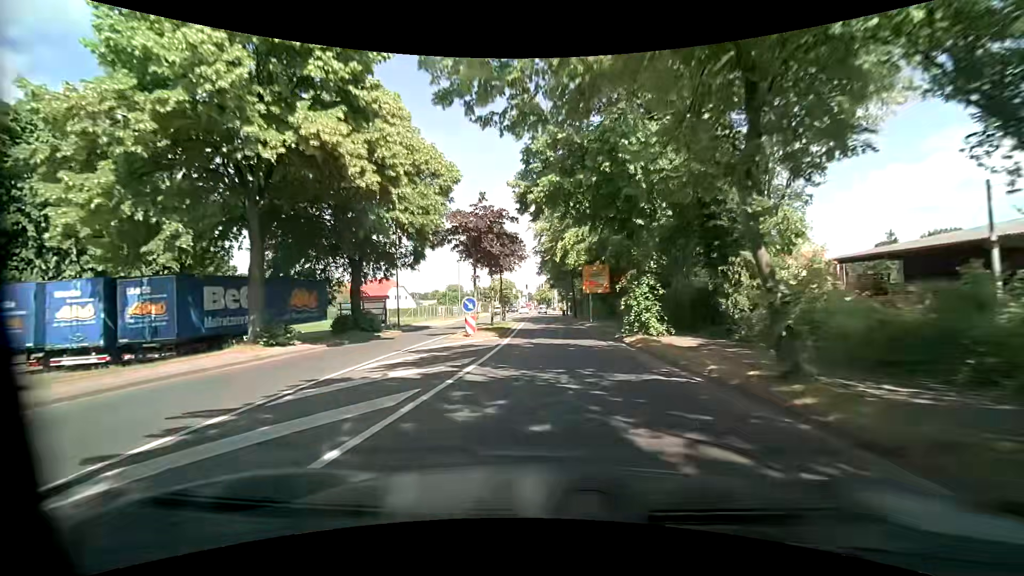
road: tertiary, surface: asphalt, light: Day
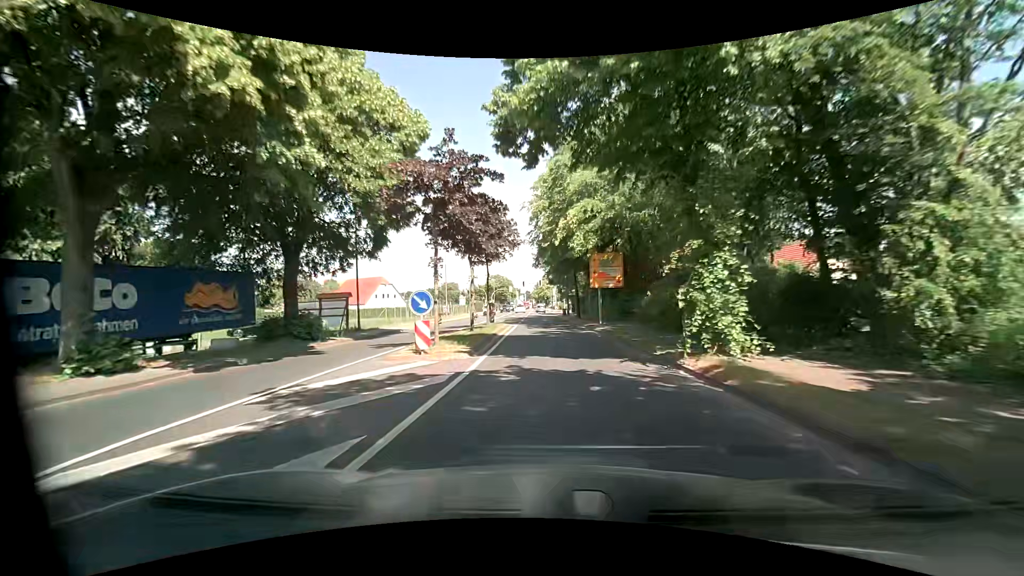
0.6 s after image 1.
(0.0, +8.0) m; 0°
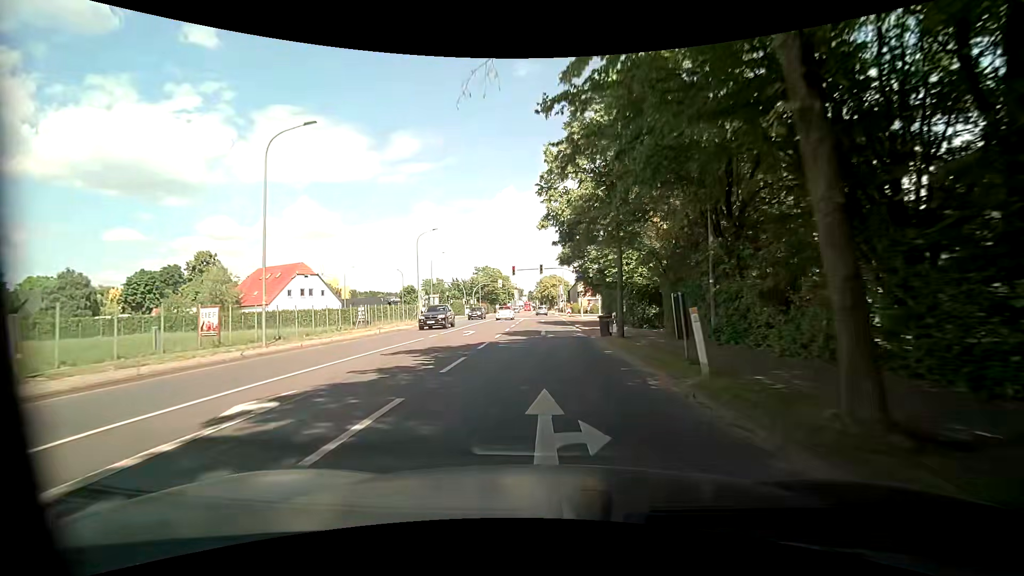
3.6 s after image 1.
(+0.1, +40.3) m; -1°
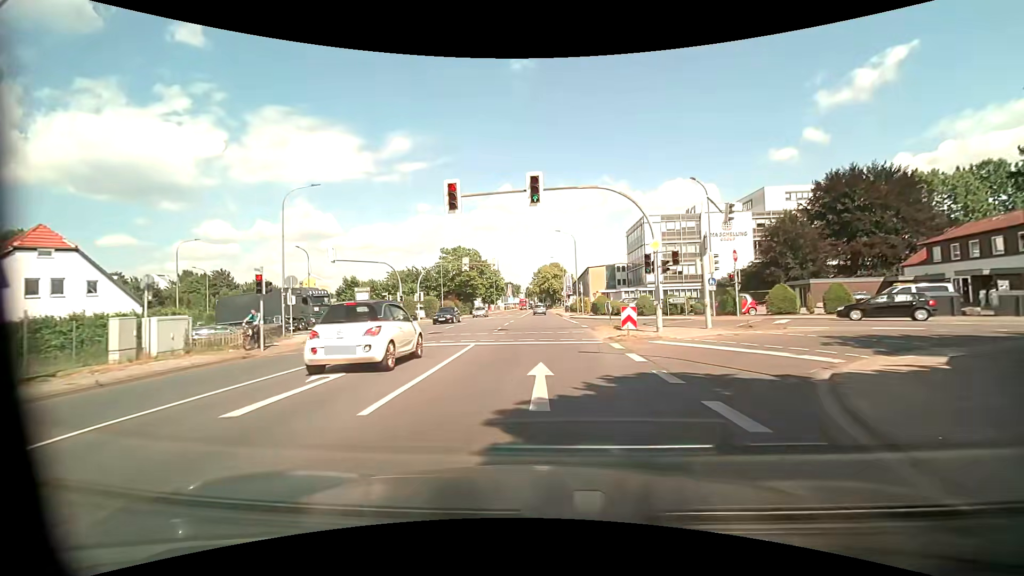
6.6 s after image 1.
(+0.1, +40.3) m; +1°
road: unclassified
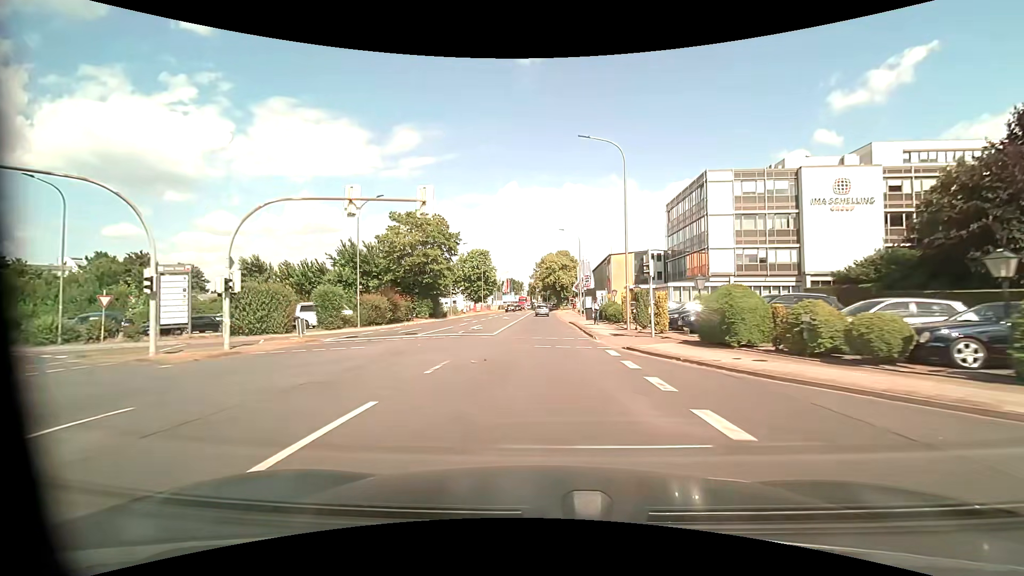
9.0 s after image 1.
(-0.1, +32.2) m; 0°
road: tertiary
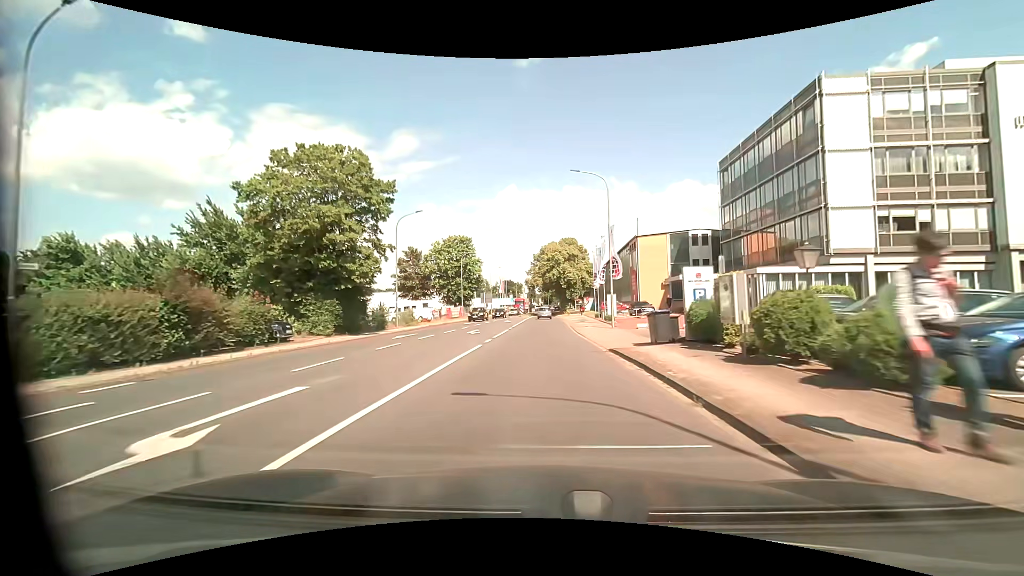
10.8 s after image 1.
(-0.1, +24.3) m; 0°
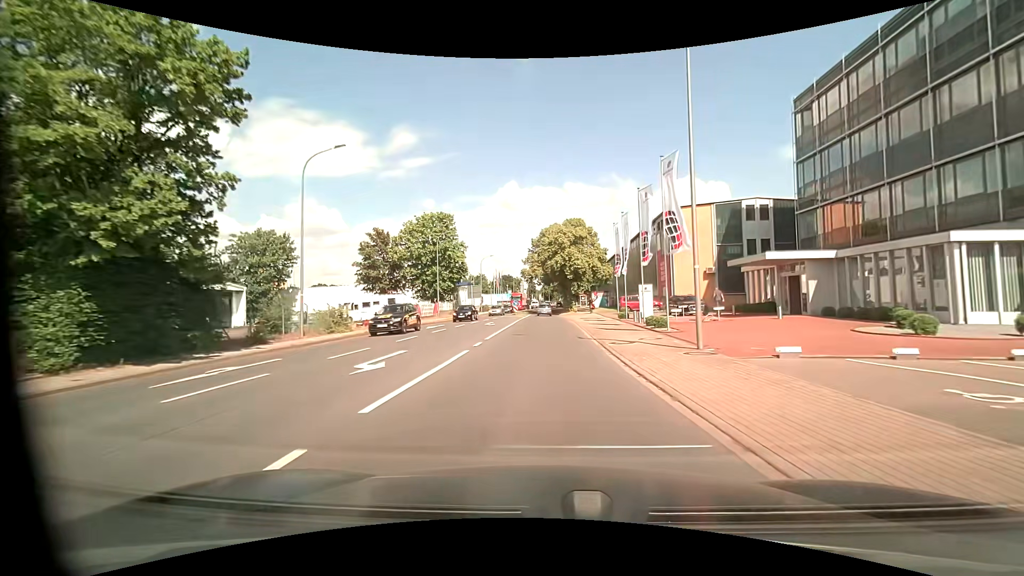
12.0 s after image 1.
(0.0, +16.2) m; 0°
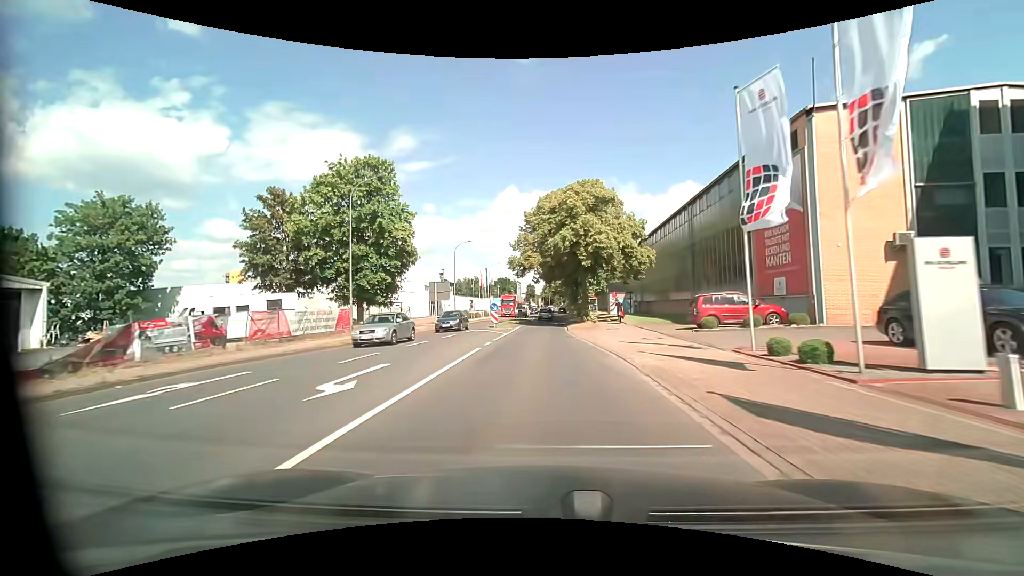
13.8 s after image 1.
(0.0, +24.3) m; 0°
(0, +10) (0, +20) (0, +30) (0, +40) (0, +50) (0, +60) (0, +70) (0, +80) (0, +90) (+1, +100) m
